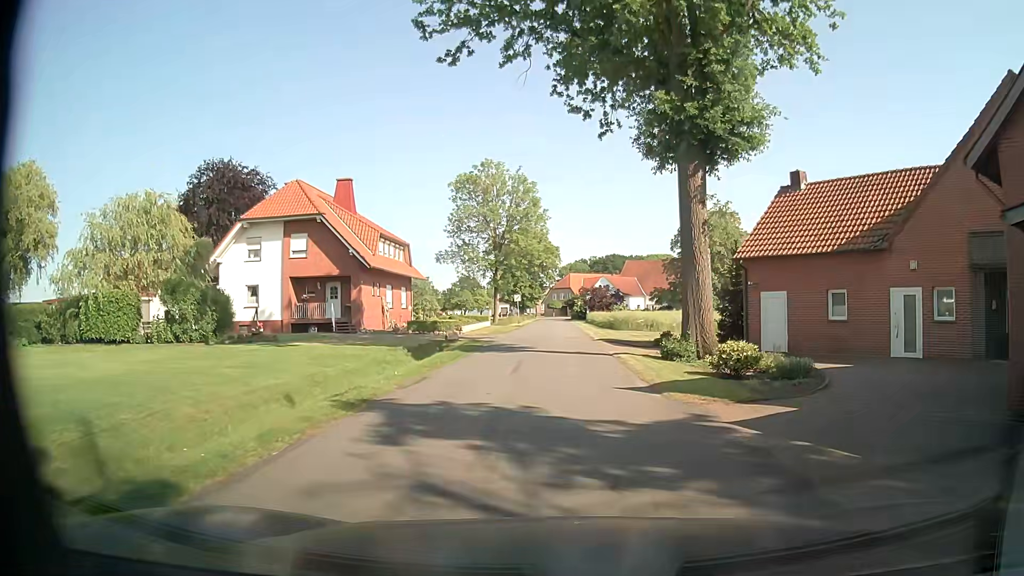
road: unclassified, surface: asphalt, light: Day
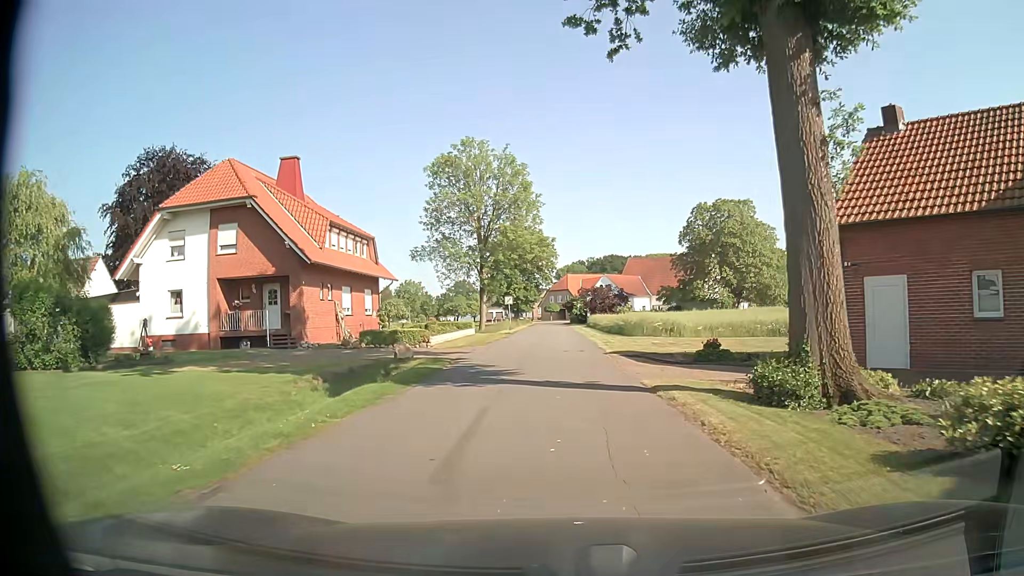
(0.0, +9.0) m; 0°
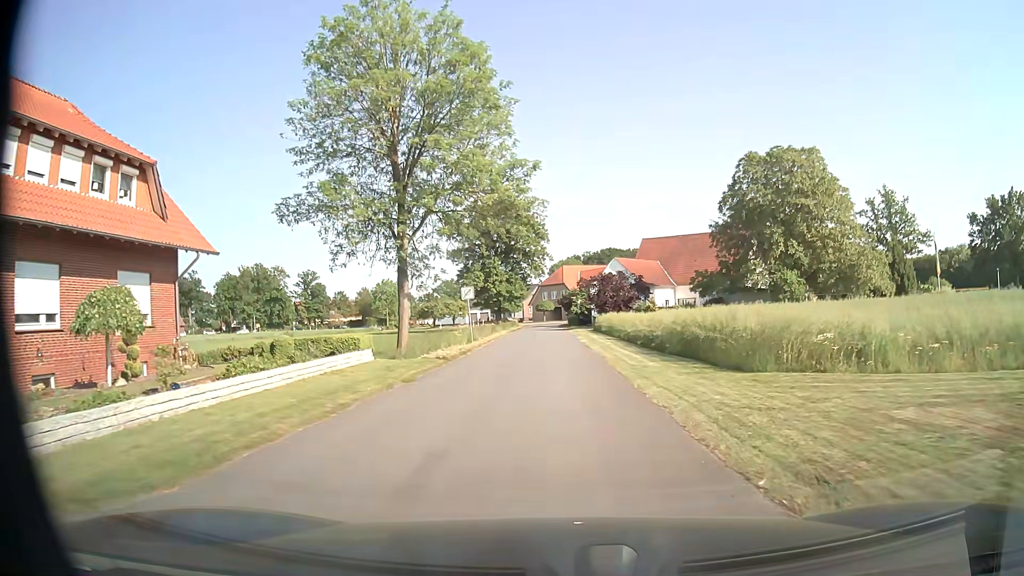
(+0.4, +24.4) m; +2°
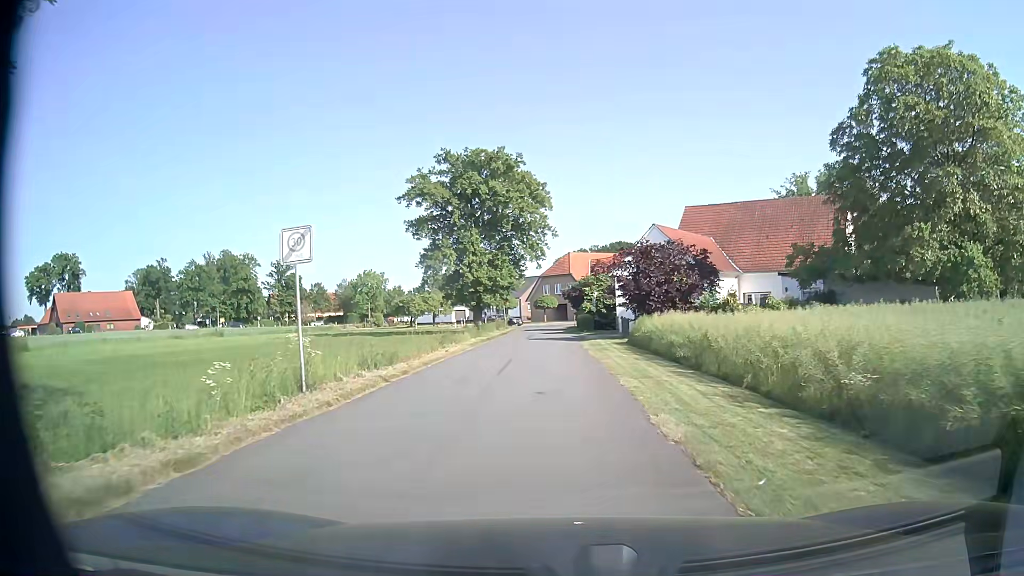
(-0.6, +24.5) m; -1°
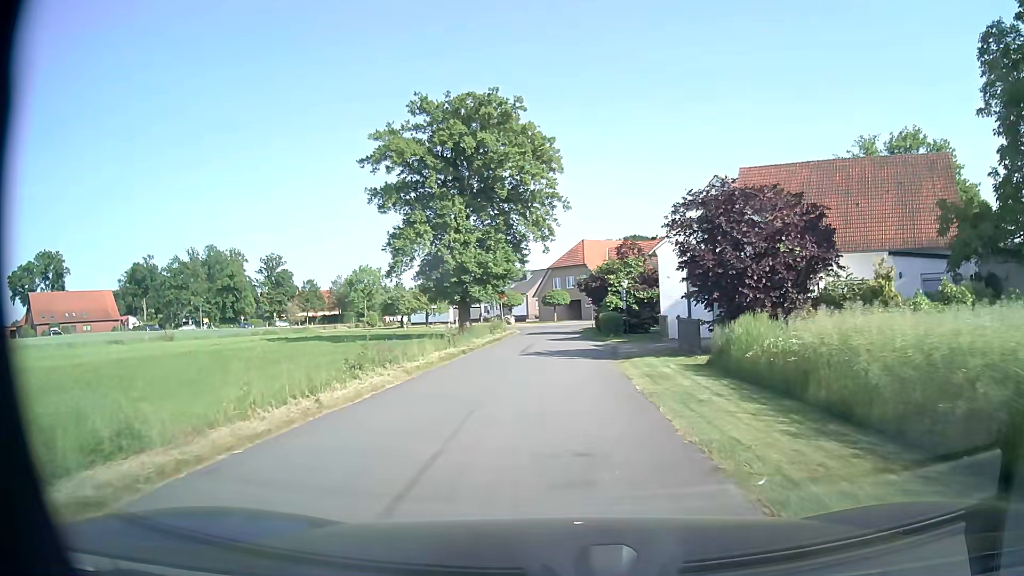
(-0.3, +14.4) m; -2°
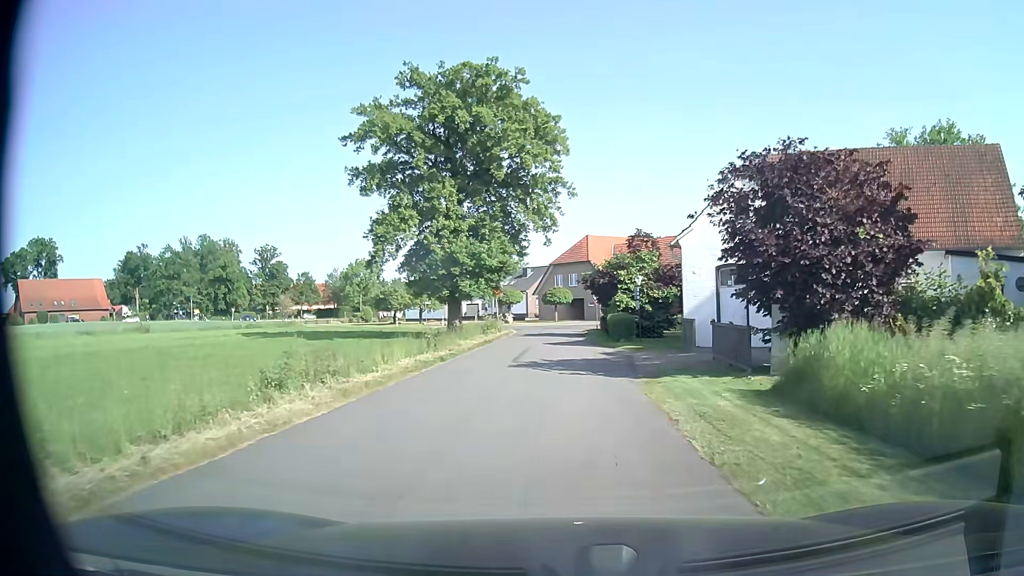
(0.0, +4.8) m; 0°
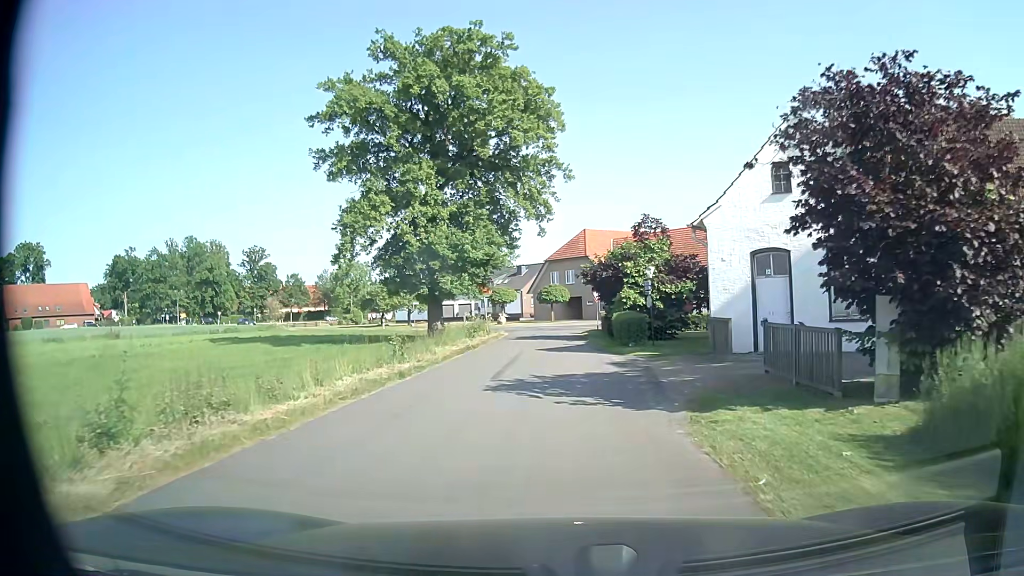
(0.0, +4.8) m; +1°
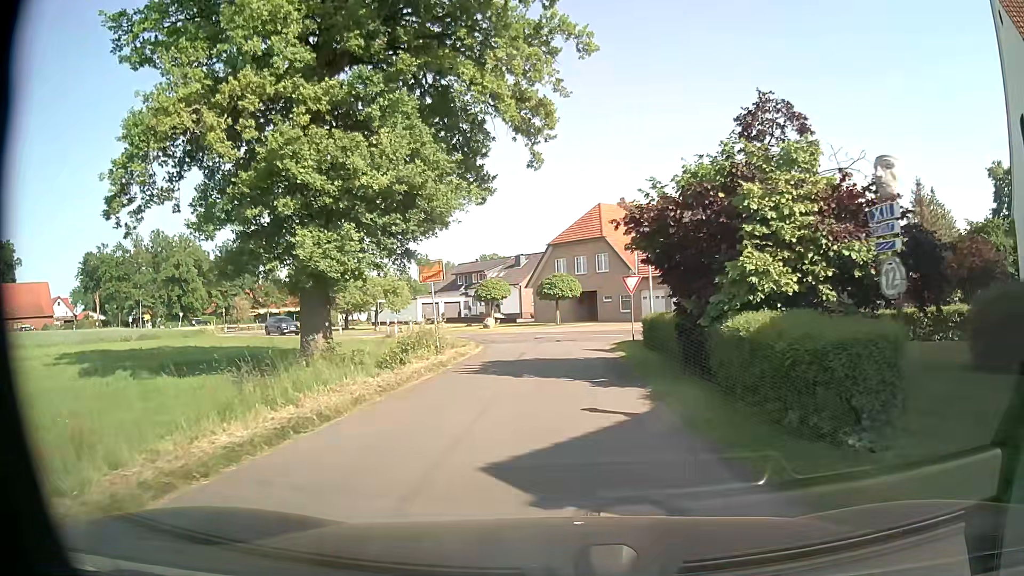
(-0.1, +17.3) m; -2°
